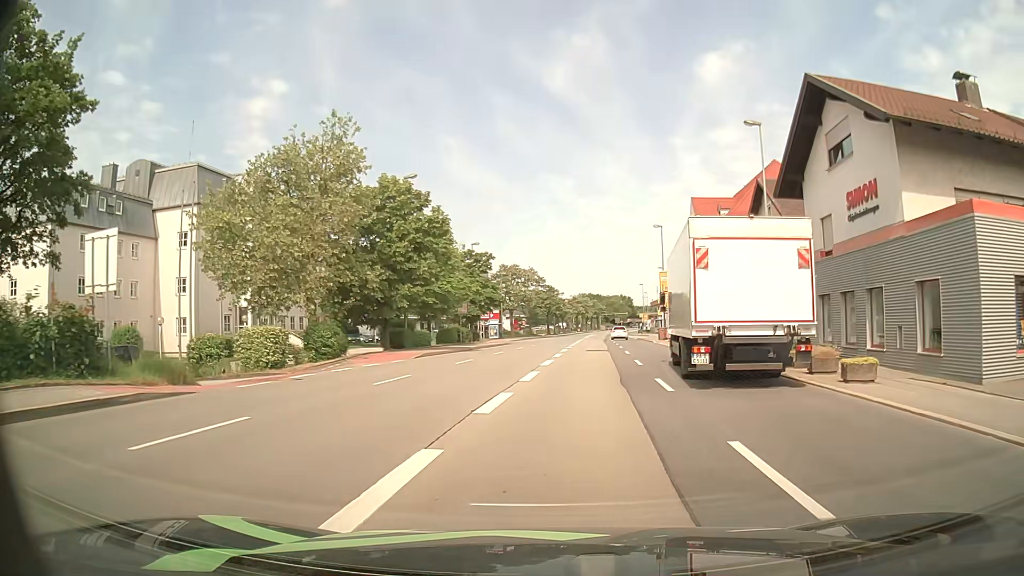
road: primary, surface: asphalt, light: Day
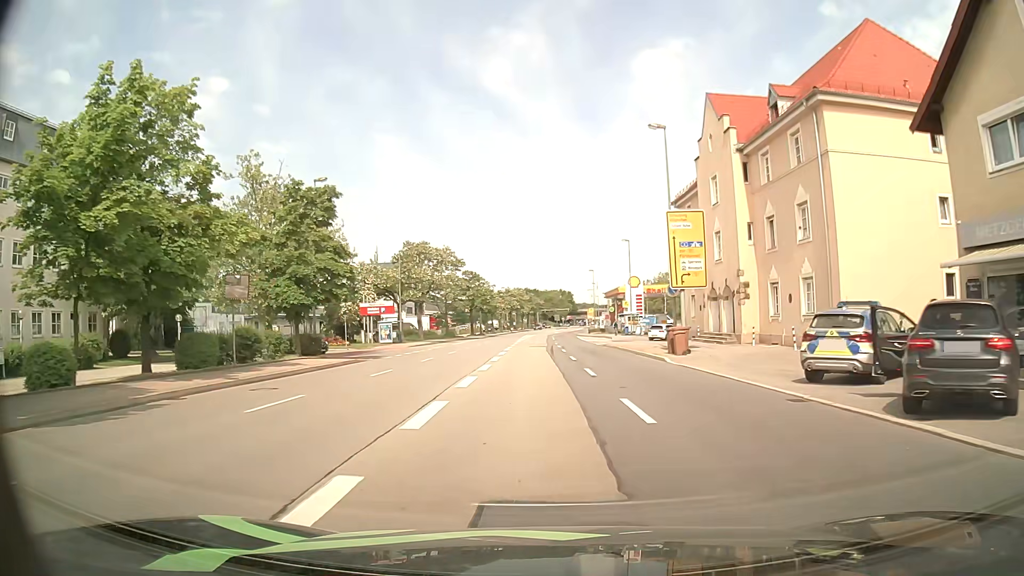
(+1.8, +31.2) m; +5°
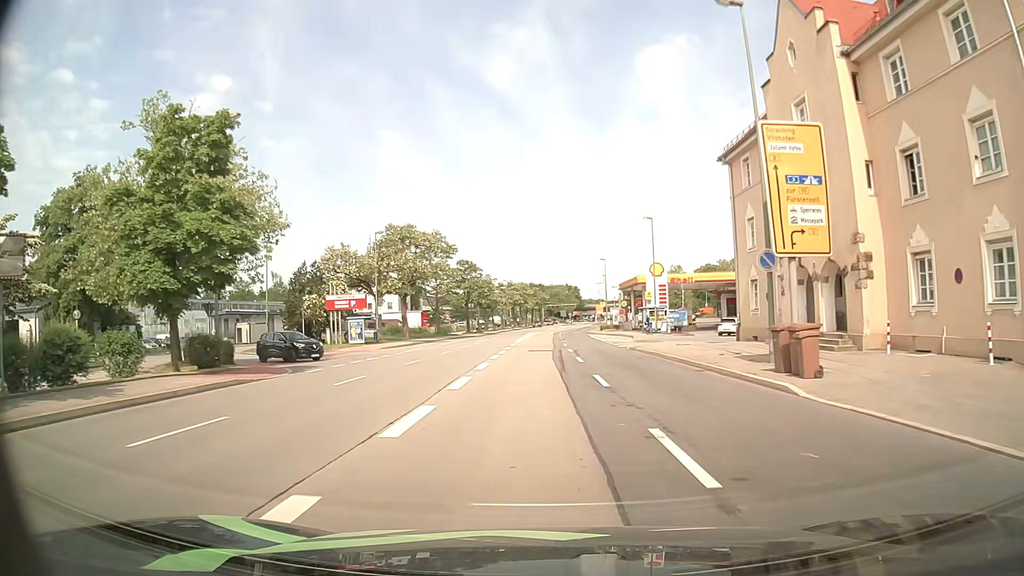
(-0.1, +12.7) m; 0°
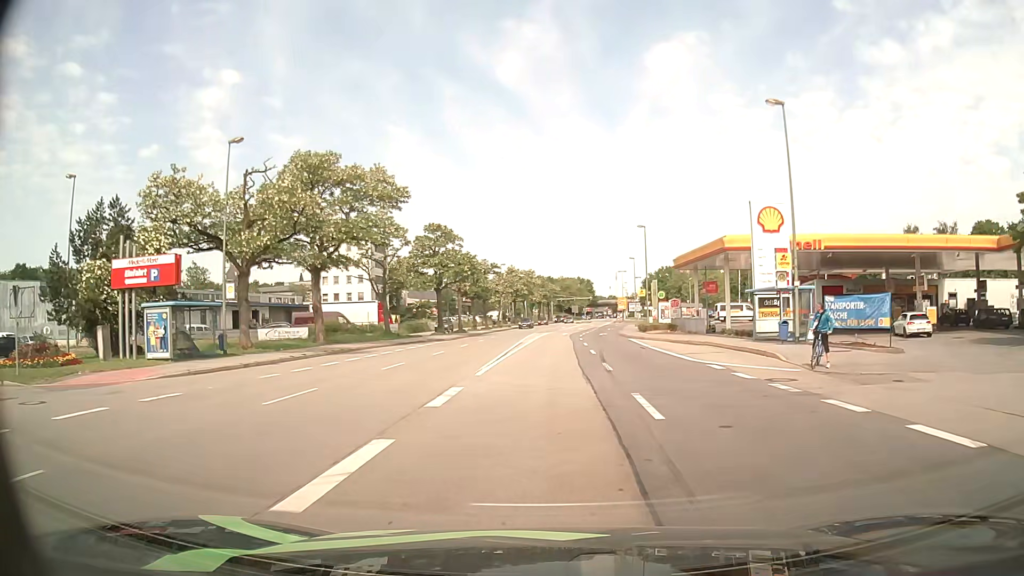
(-0.5, +32.1) m; -1°
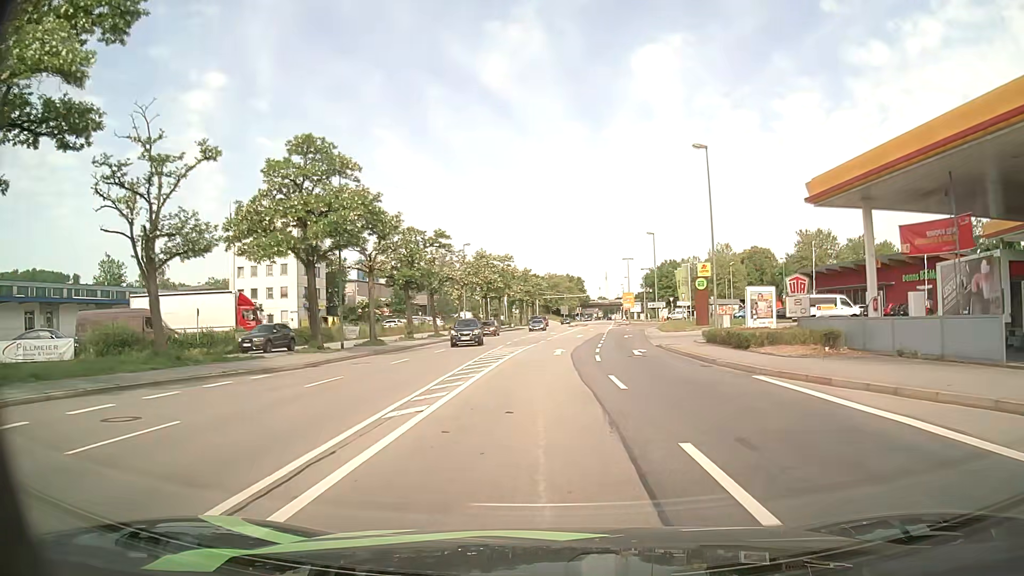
(+0.5, +31.9) m; +1°
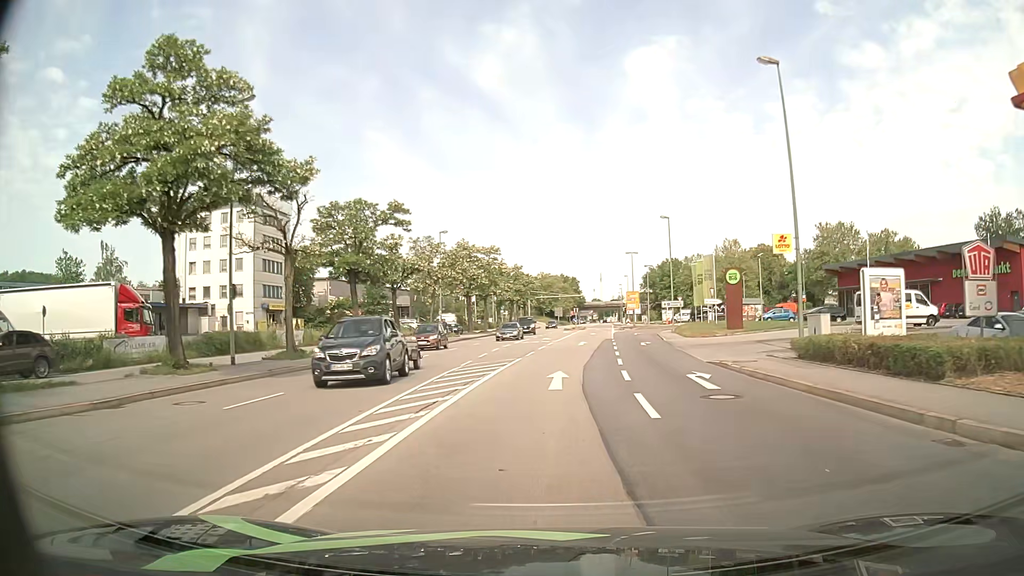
(+0.1, +12.9) m; +1°
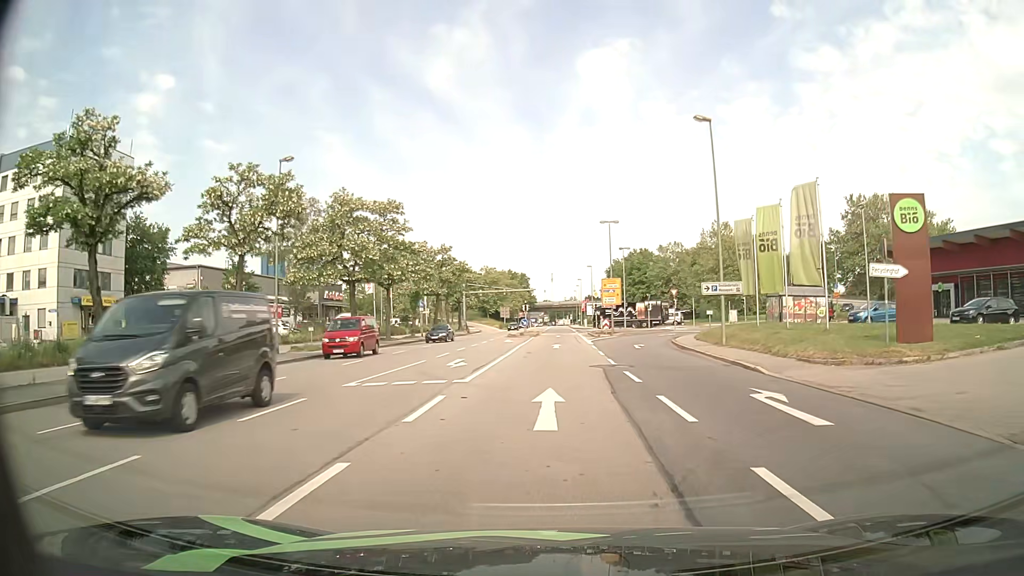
(+1.1, +30.3) m; +5°
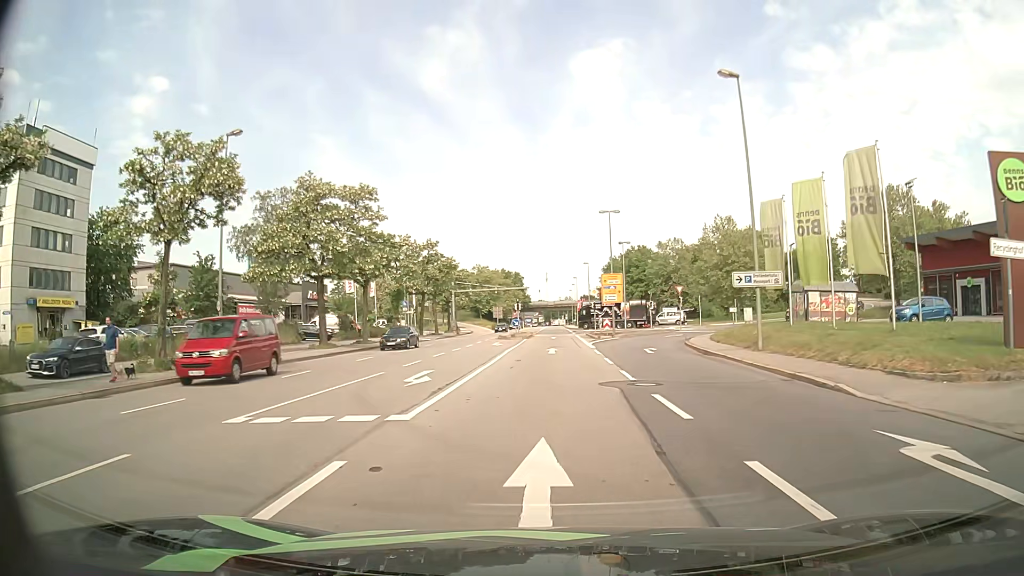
(0.0, +5.8) m; 0°
(0, +10) (0, +20) (0, +30) (0, +40) (0, +50) (+1, +60) (+1, +70) (+1, +80) (+1, +90) (+1, +100) m
